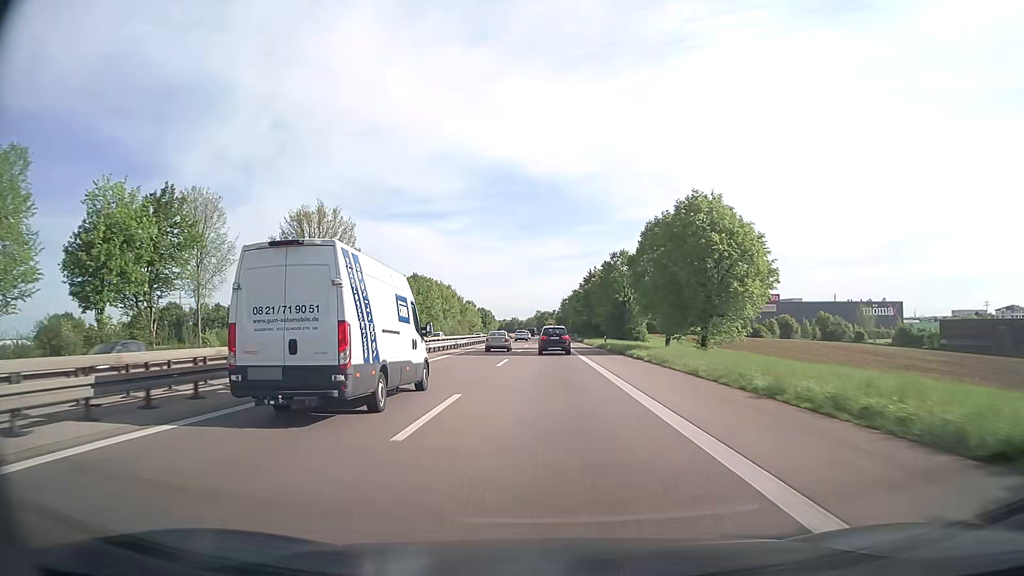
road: trunk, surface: asphalt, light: Day
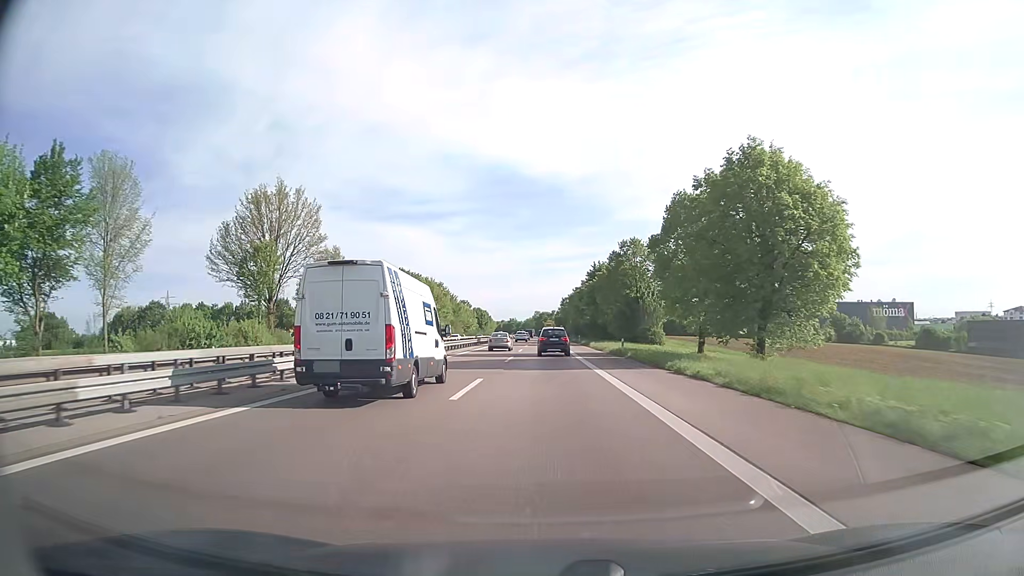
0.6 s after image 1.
(0.0, +12.7) m; 0°
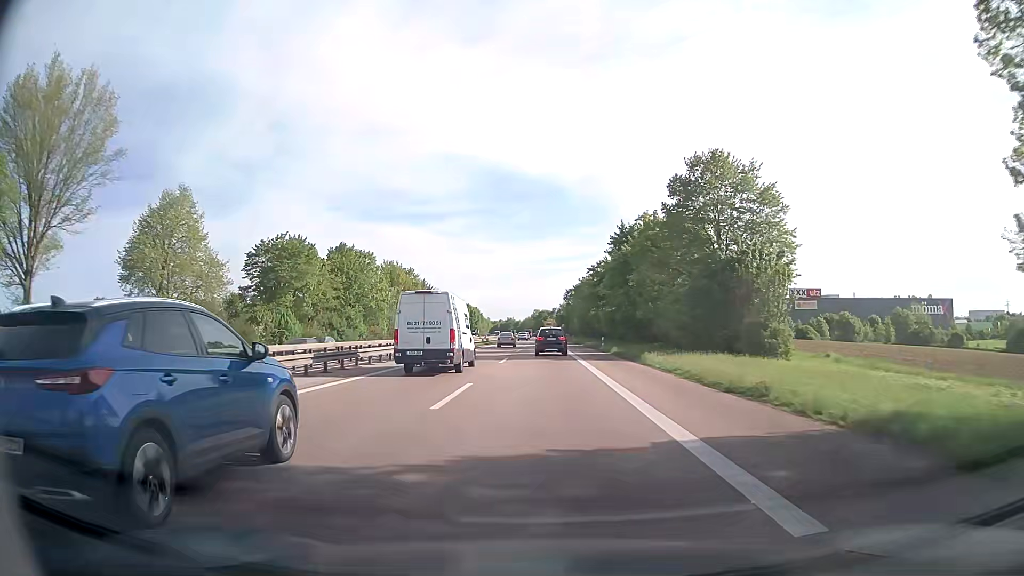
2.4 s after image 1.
(+0.1, +37.7) m; 0°
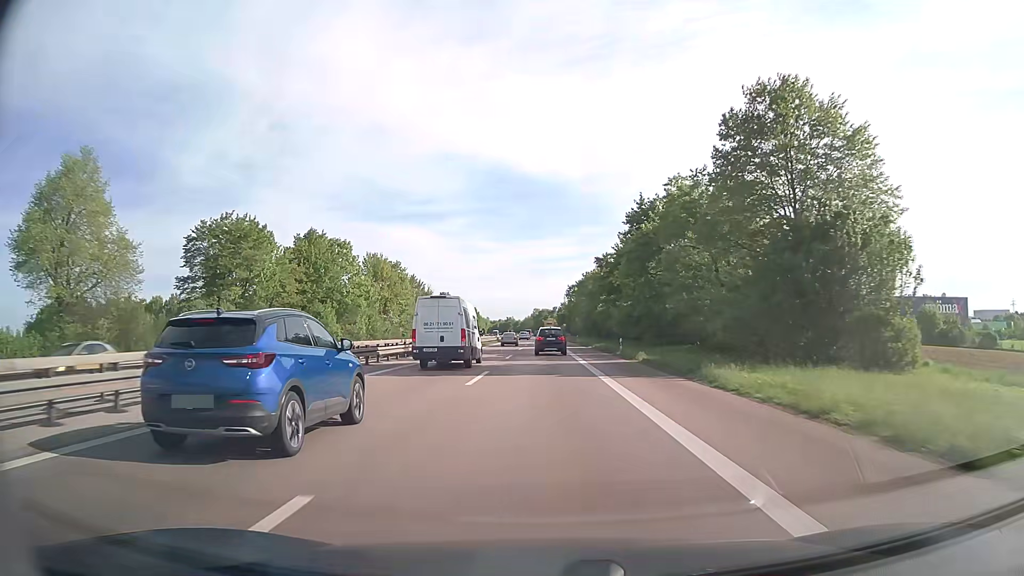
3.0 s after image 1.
(0.0, +12.5) m; 0°
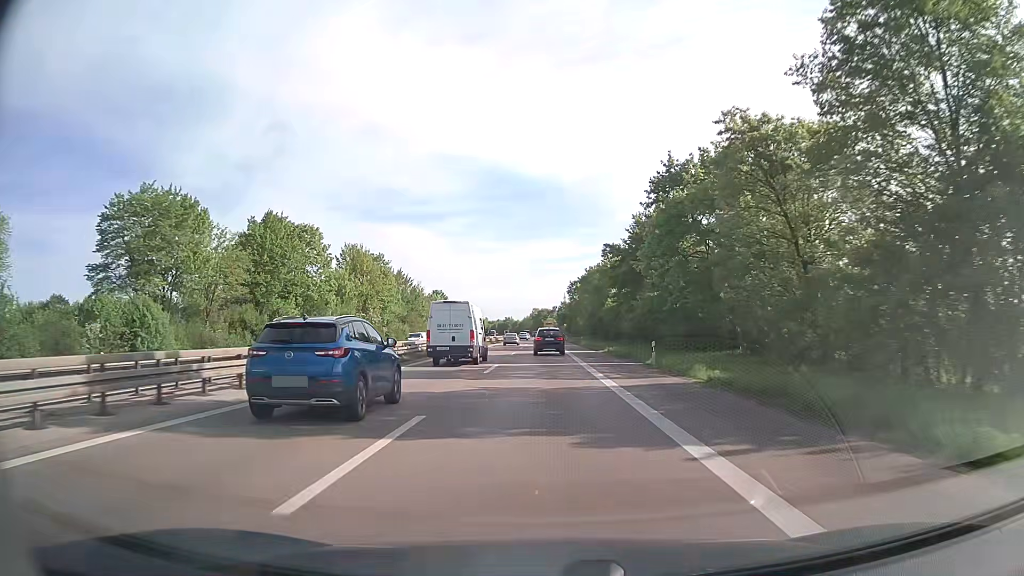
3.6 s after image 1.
(0.0, +12.5) m; 0°
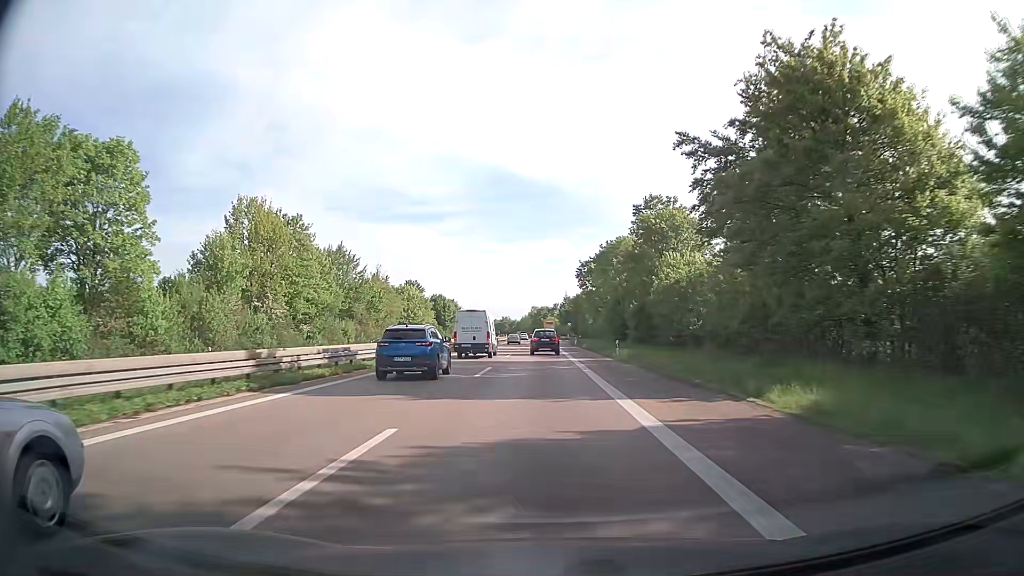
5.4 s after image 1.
(+0.1, +37.5) m; 0°
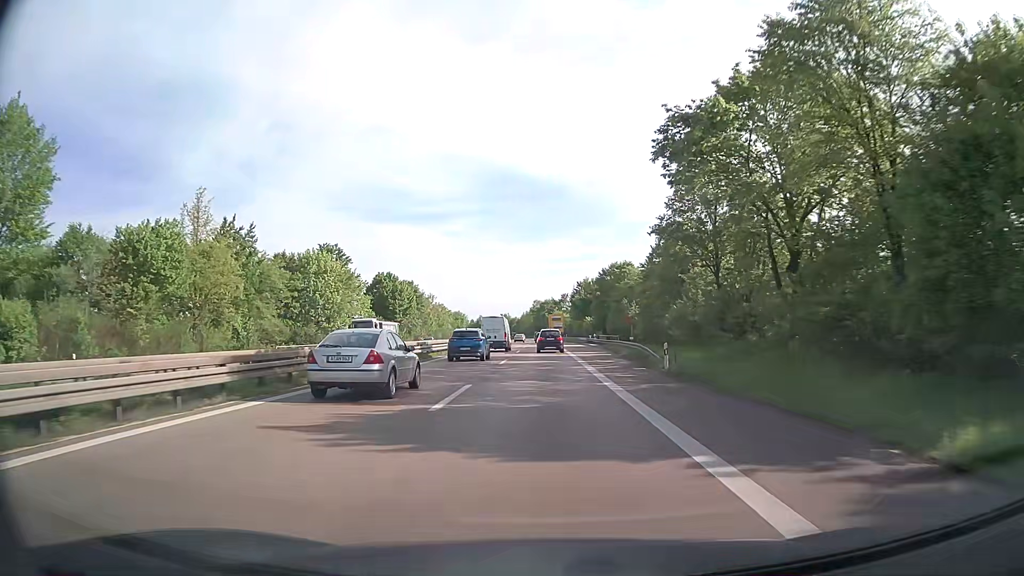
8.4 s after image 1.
(+0.1, +63.8) m; 0°
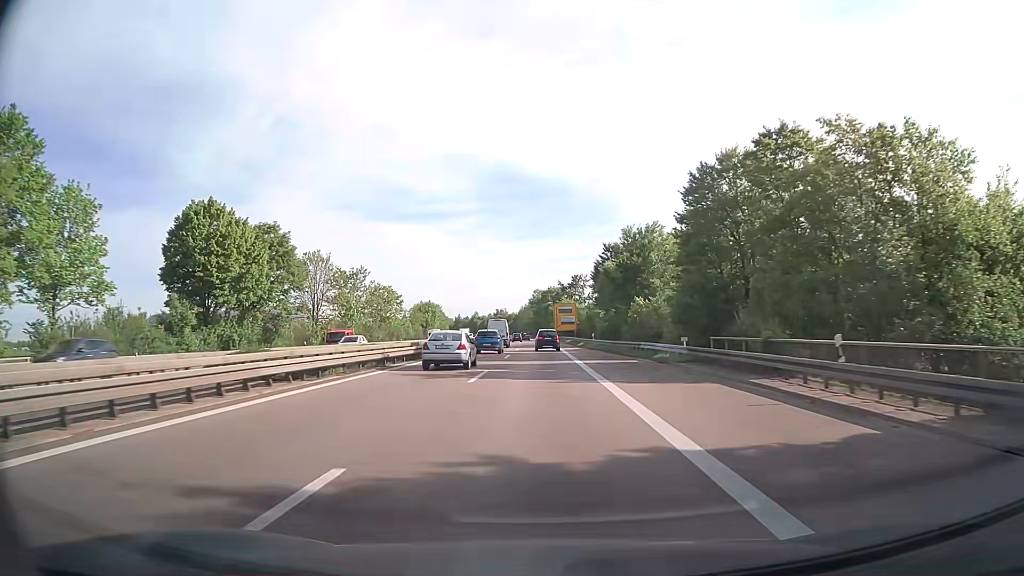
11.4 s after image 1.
(0.0, +65.2) m; 0°
(0, +10) (0, +20) (0, +30) (0, +40) (0, +50) (0, +60) (-1, +70) (-1, +80) (-1, +90) (-2, +100) m
